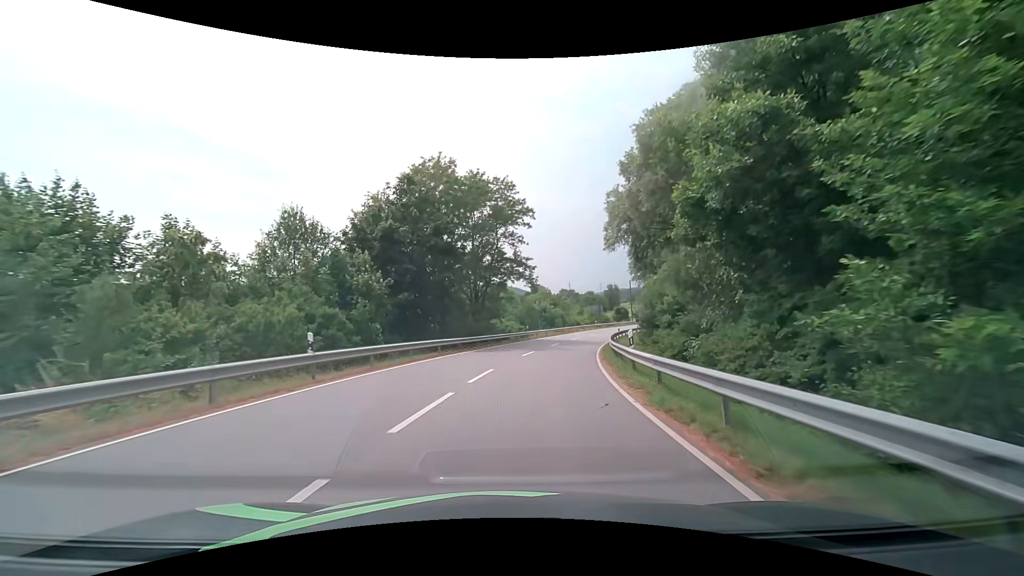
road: secondary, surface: asphalt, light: Day
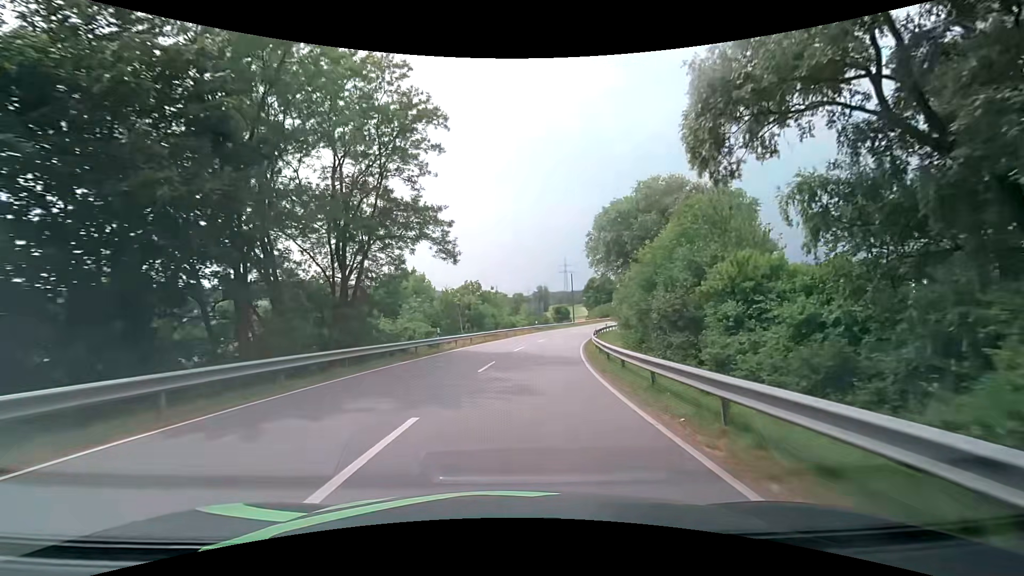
(+1.5, +20.6) m; +8°
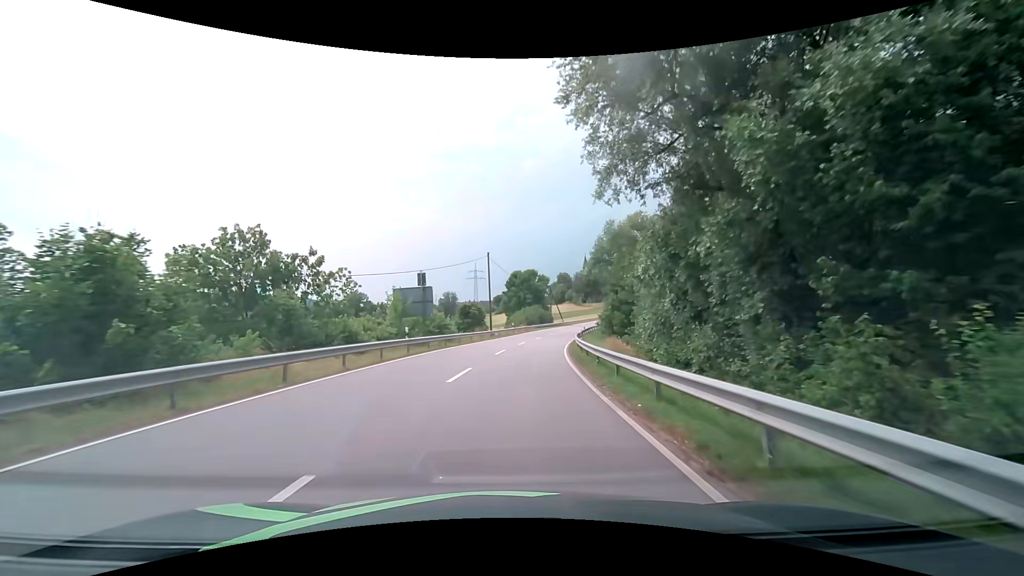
(+4.1, +38.4) m; +11°
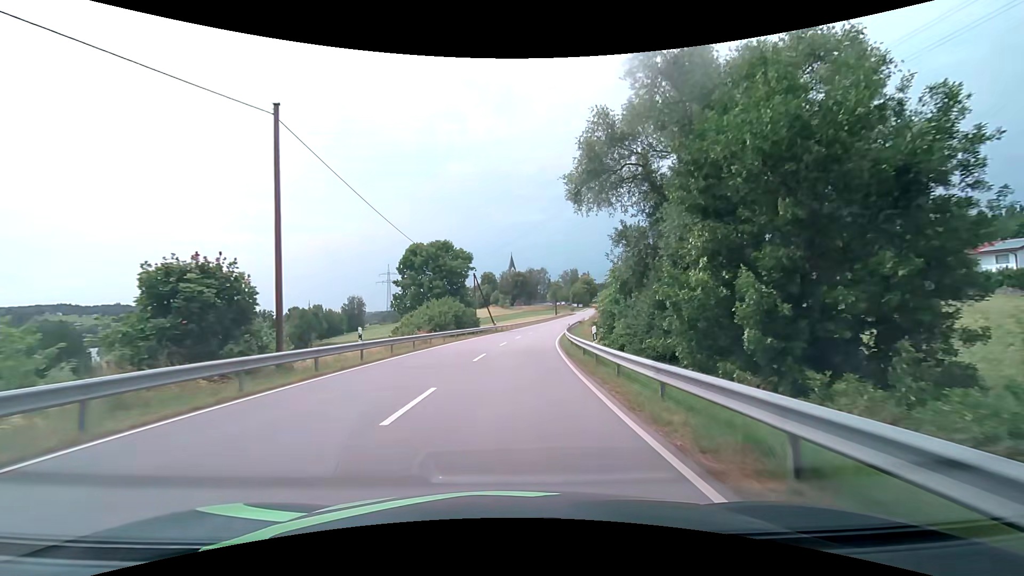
(+2.8, +41.0) m; +9°
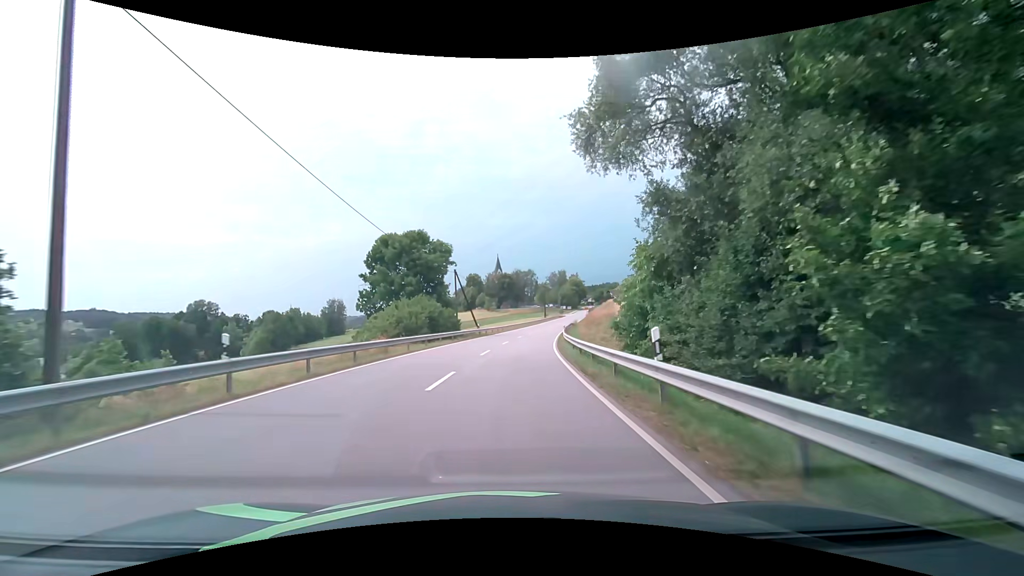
(+0.1, +8.3) m; +1°
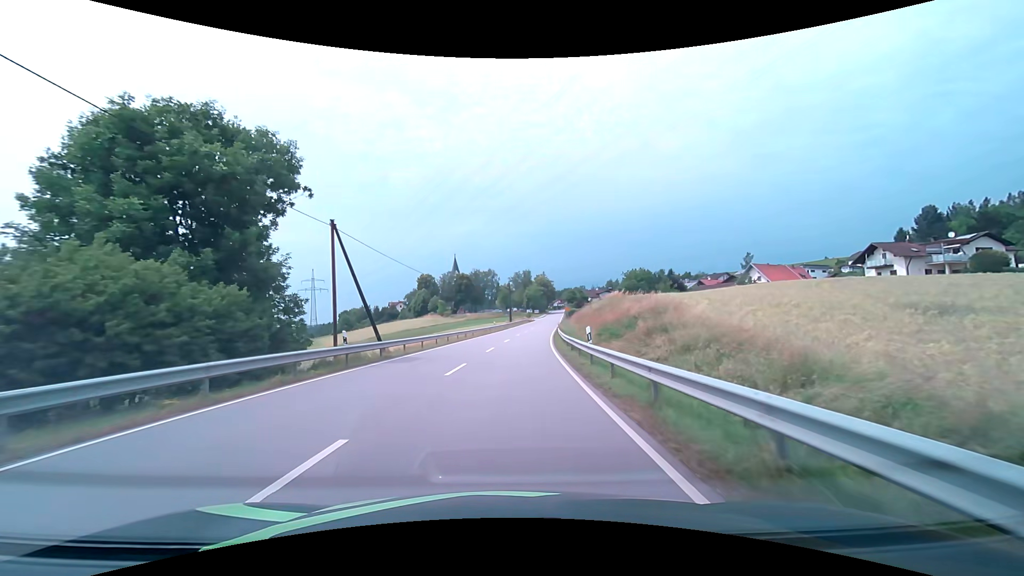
(+1.3, +32.1) m; +4°
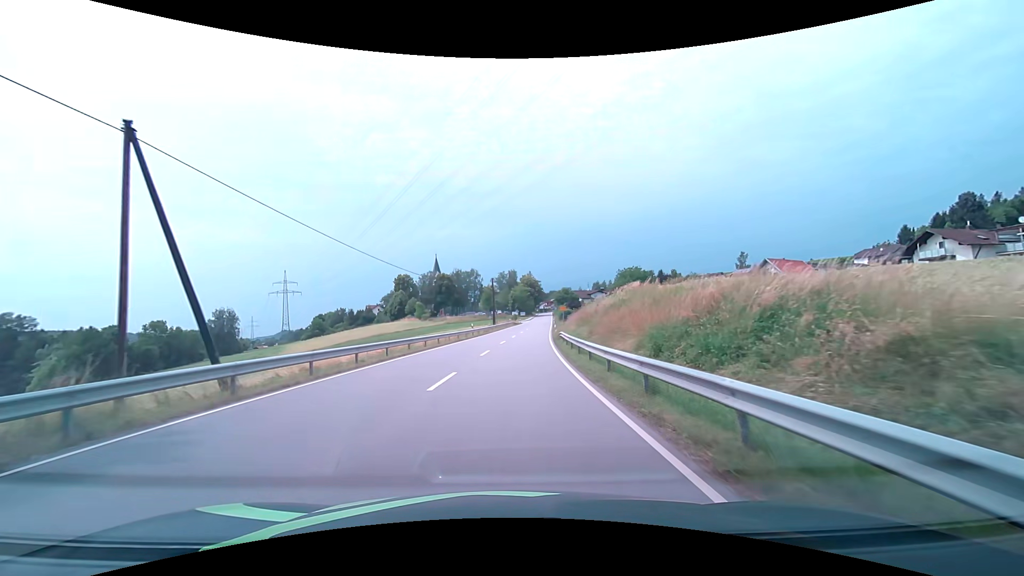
(+0.2, +15.0) m; +2°
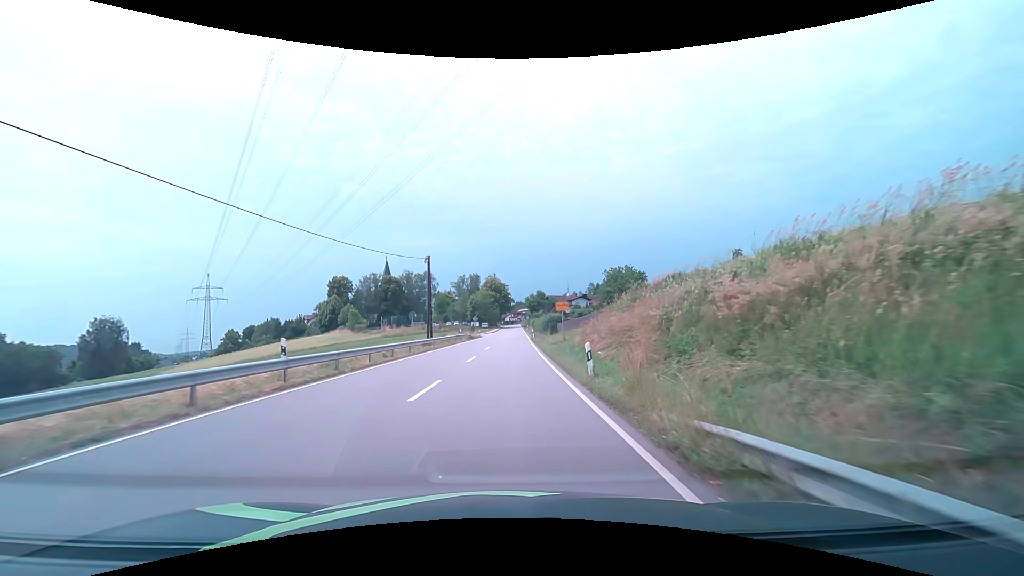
(+1.4, +36.8) m; +4°
(0, +10) (0, +20) (0, +30) (+1, +40) (+1, +50) (+1, +60) (+2, +70) (+2, +80) (+2, +90) (+2, +100) m
